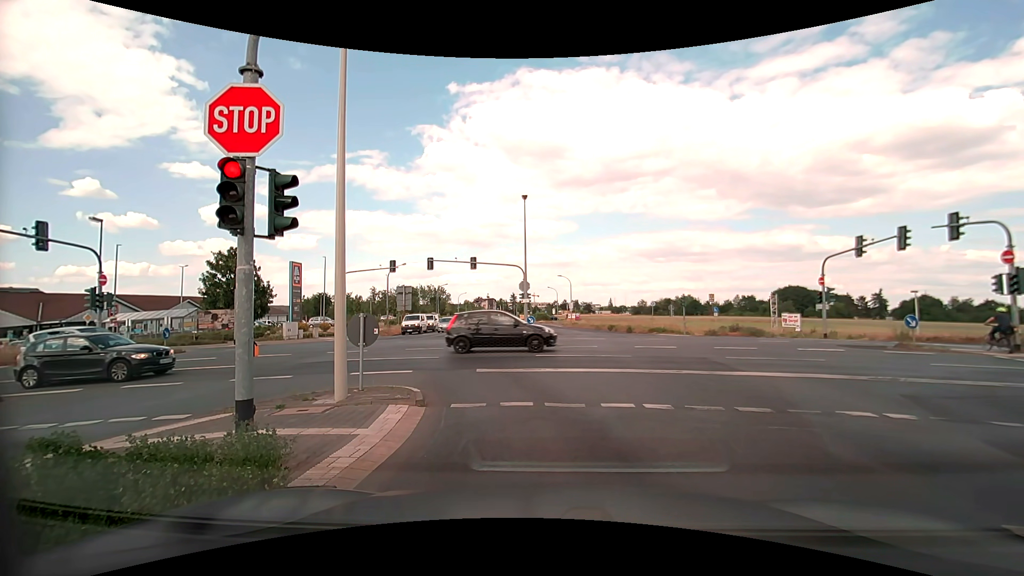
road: tertiary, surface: asphalt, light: Day
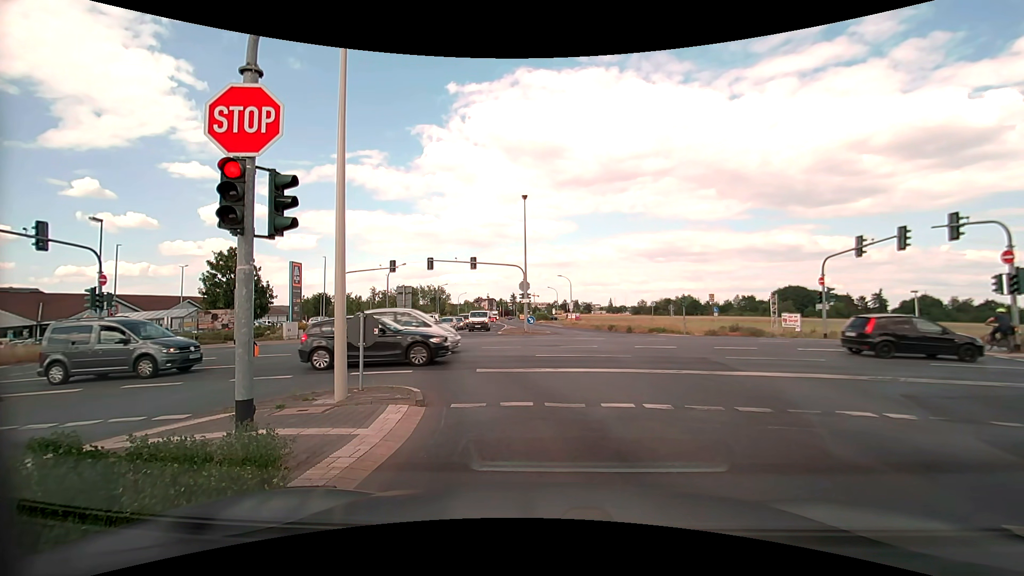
(0.0, 0.0) m; 0°
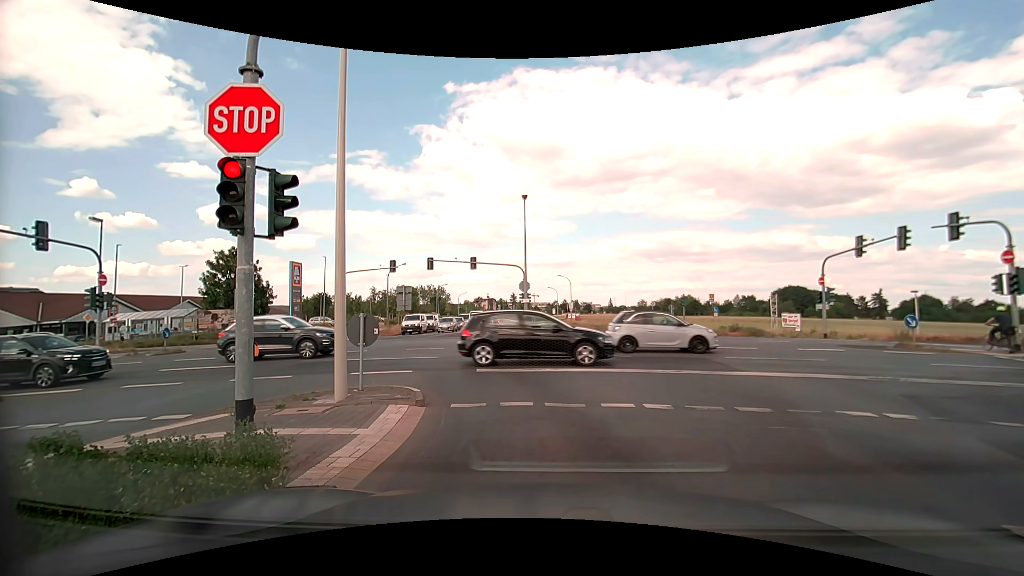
(0.0, 0.0) m; 0°
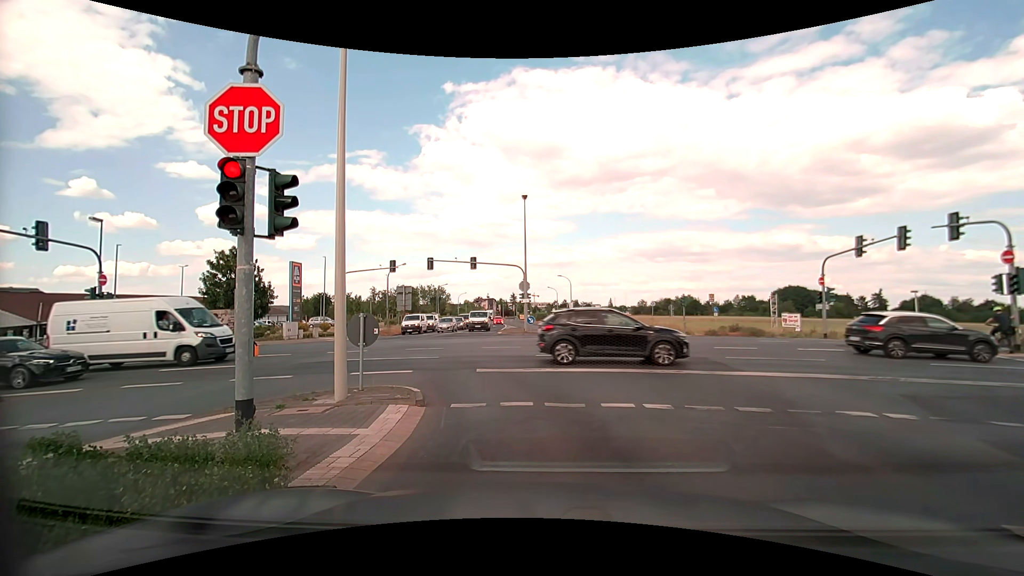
(0.0, 0.0) m; 0°
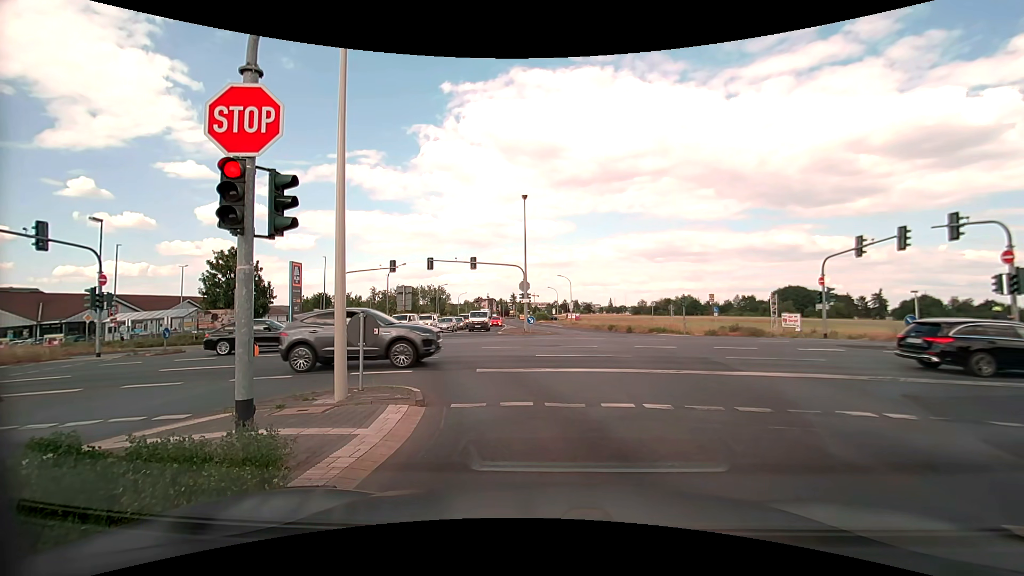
(0.0, 0.0) m; 0°
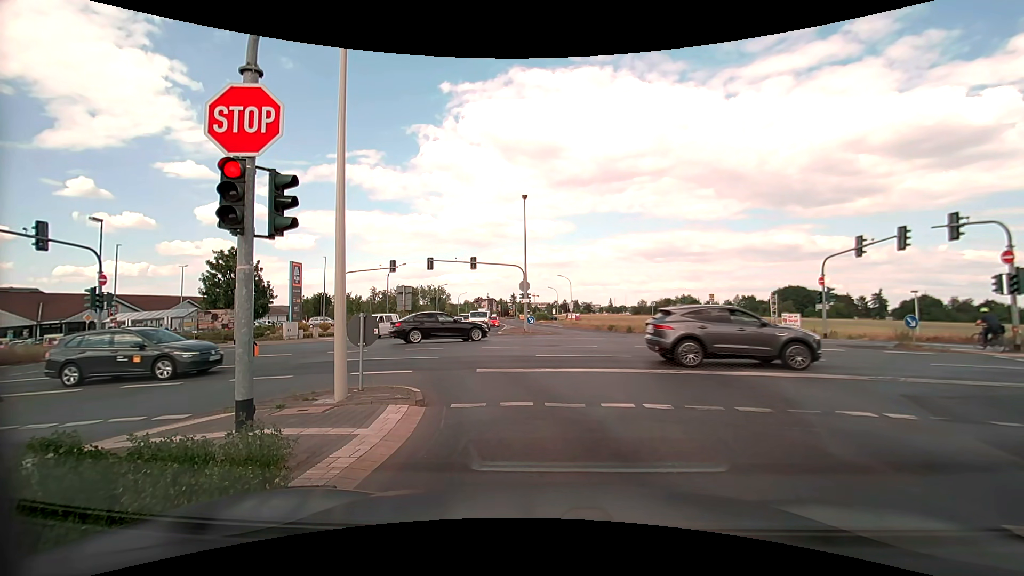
(0.0, 0.0) m; 0°
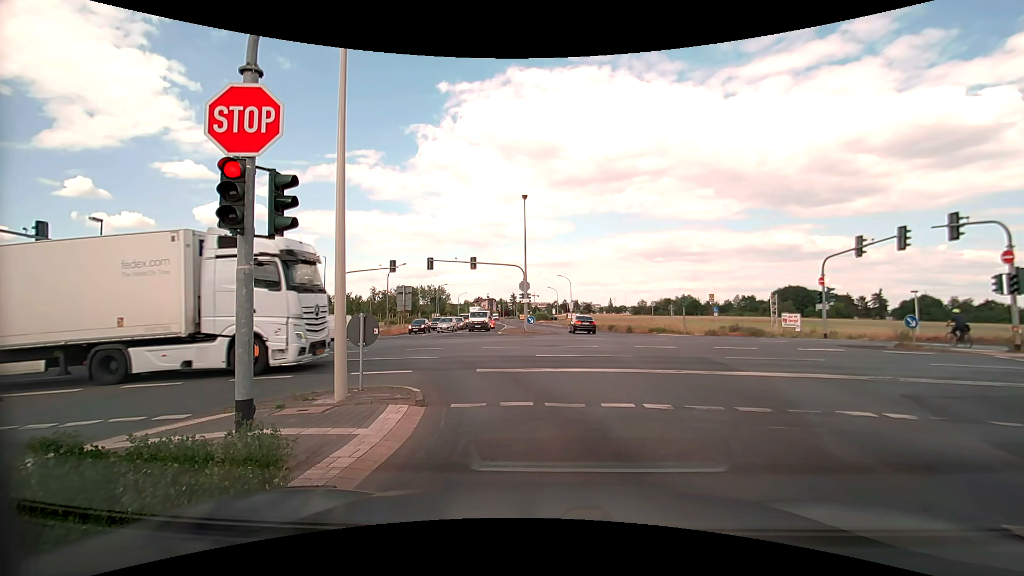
(0.0, 0.0) m; 0°
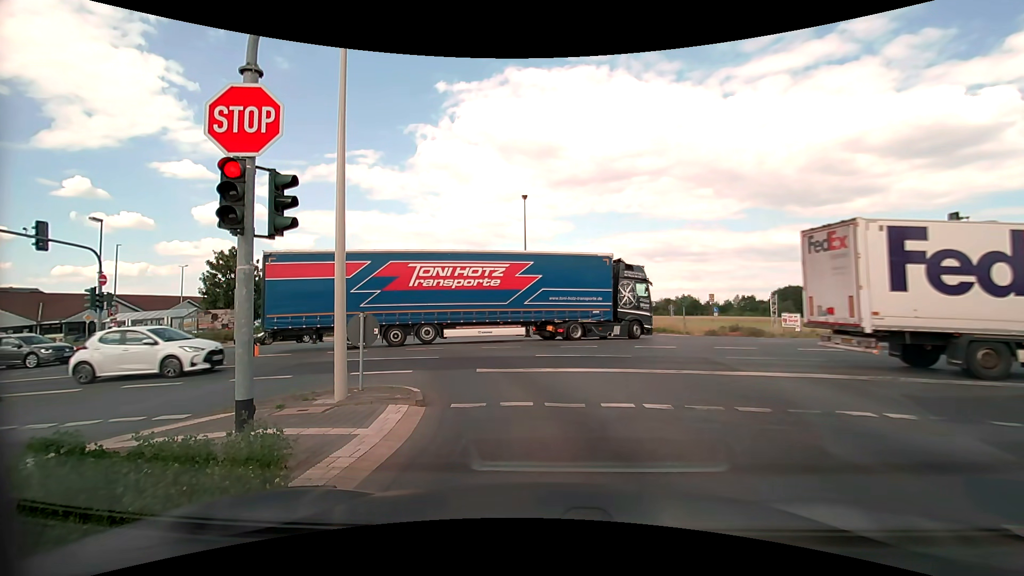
(0.0, 0.0) m; 0°
(0, +10) (-3, +19) (-10, +27) (-19, +31) (-29, +31) (-39, +31) (-49, +31) (-59, +31) (-69, +31) (-79, +31) m
